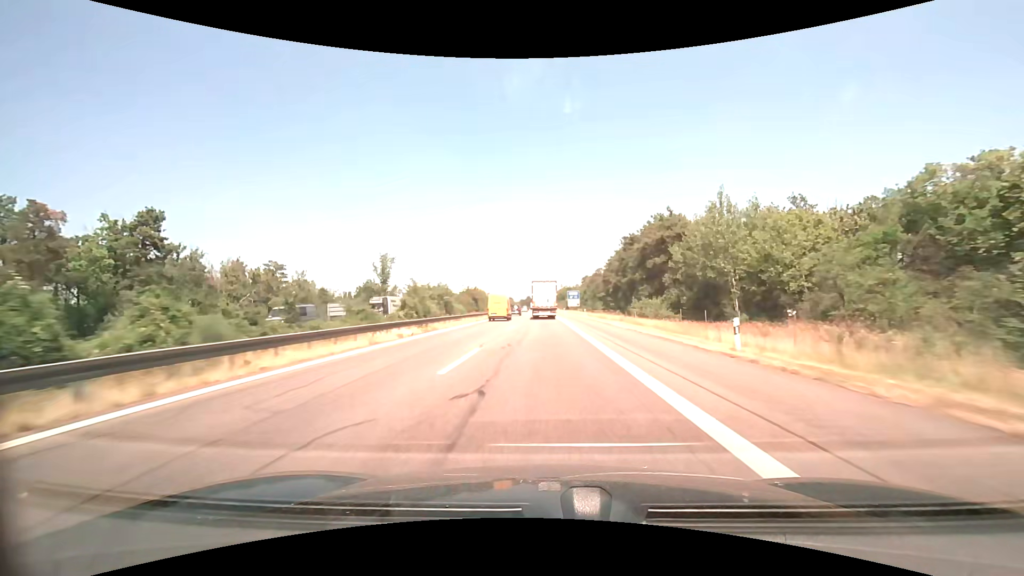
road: motorway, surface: asphalt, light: Day
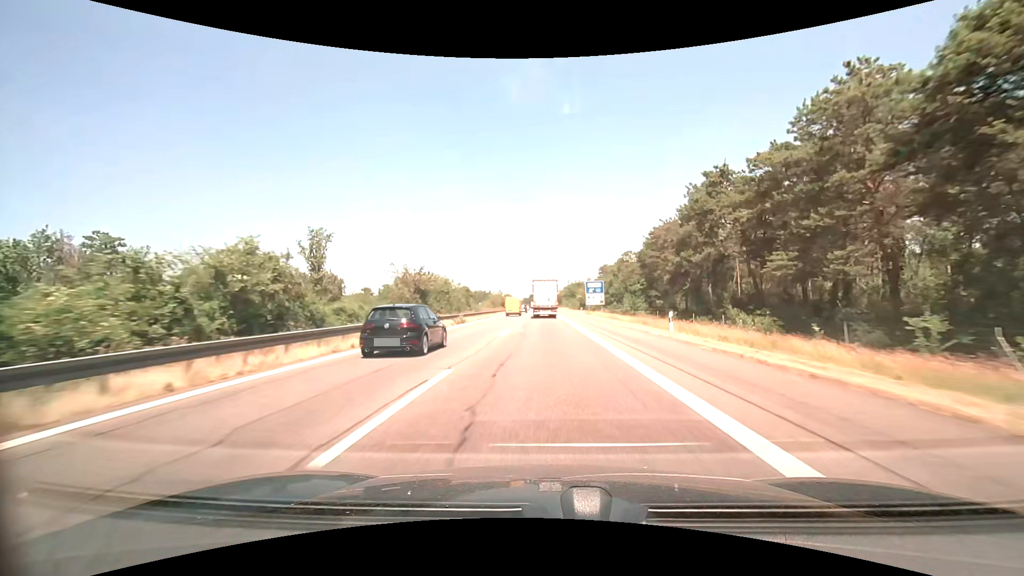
(-0.1, +41.9) m; 0°
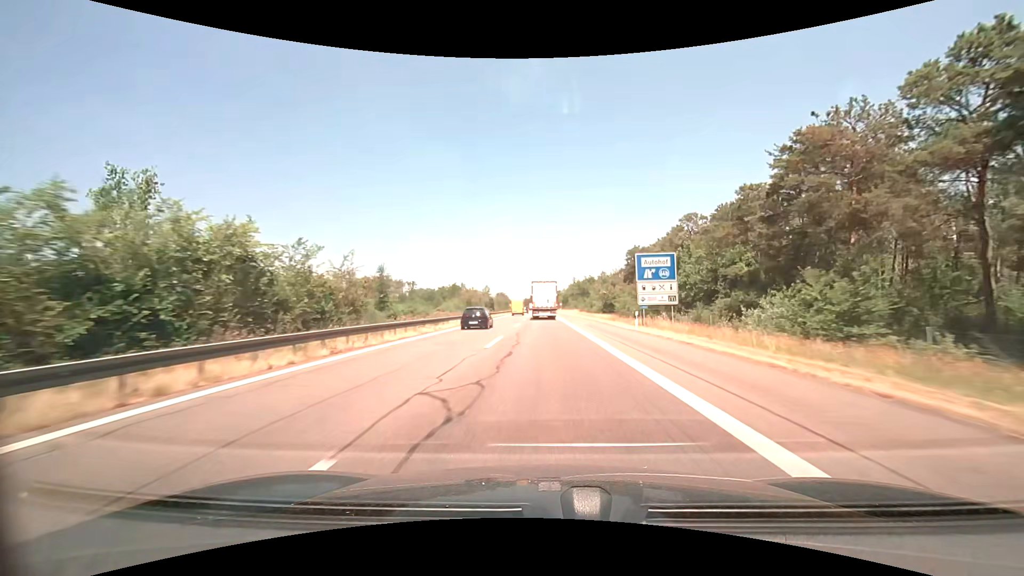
(-0.1, +41.9) m; 0°
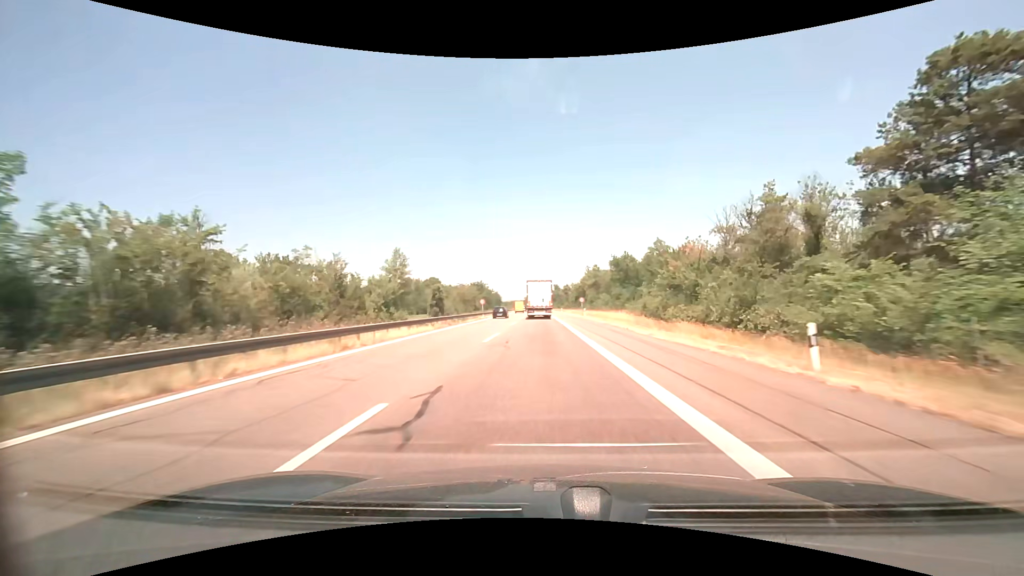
(-0.2, +69.8) m; 0°
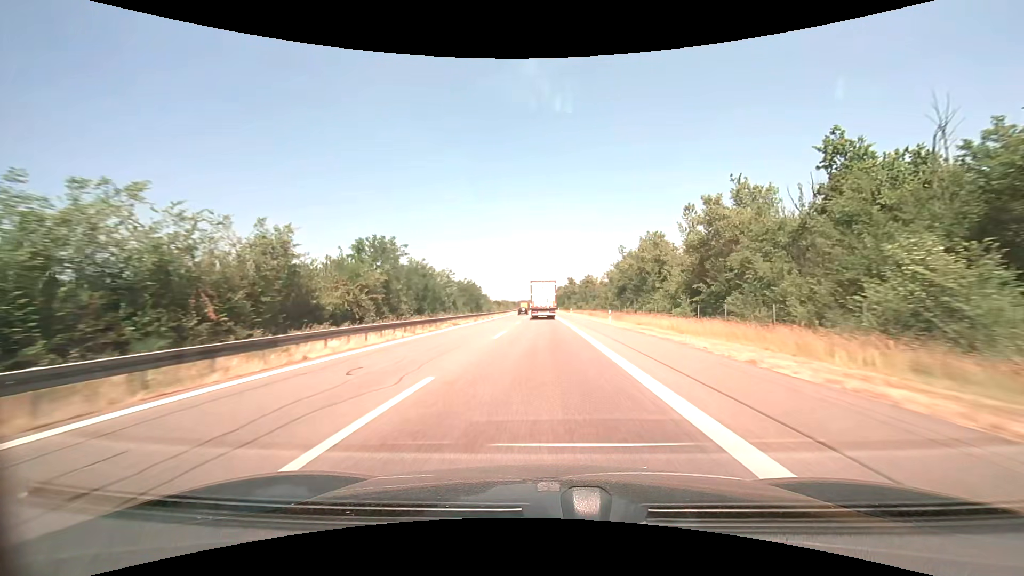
(-0.8, +69.7) m; -1°
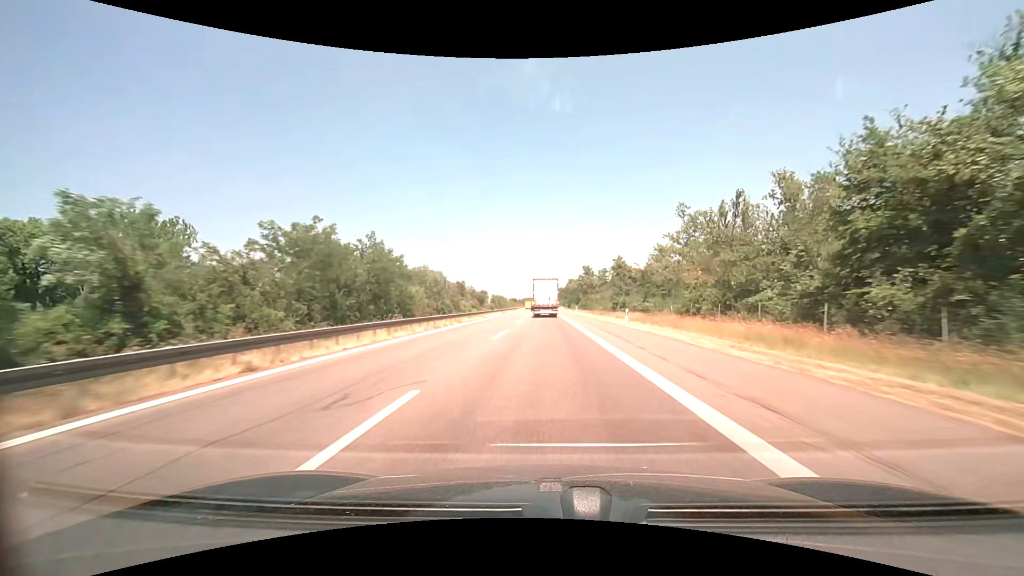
(-0.3, +55.7) m; -1°
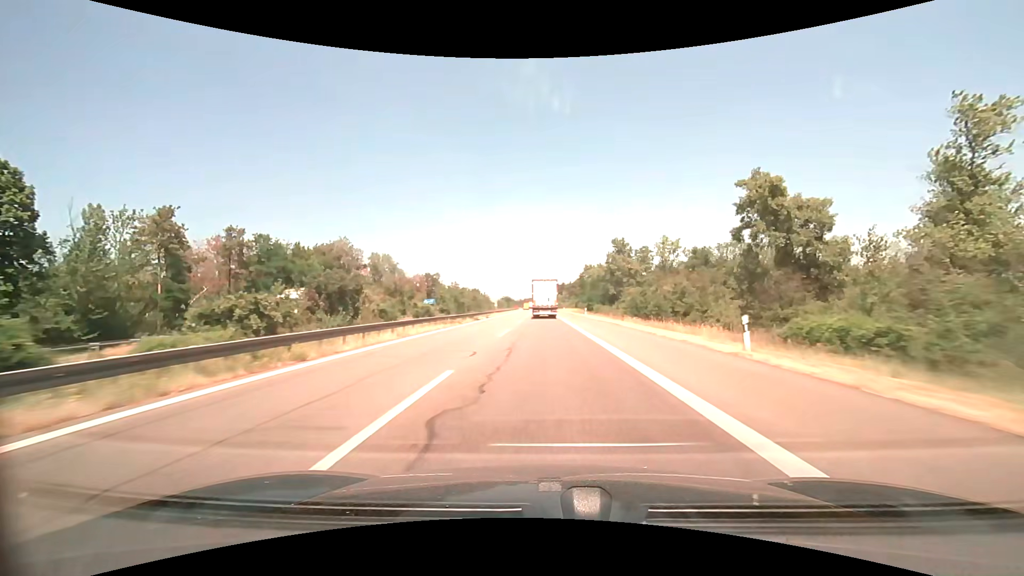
(-0.2, +69.6) m; 0°
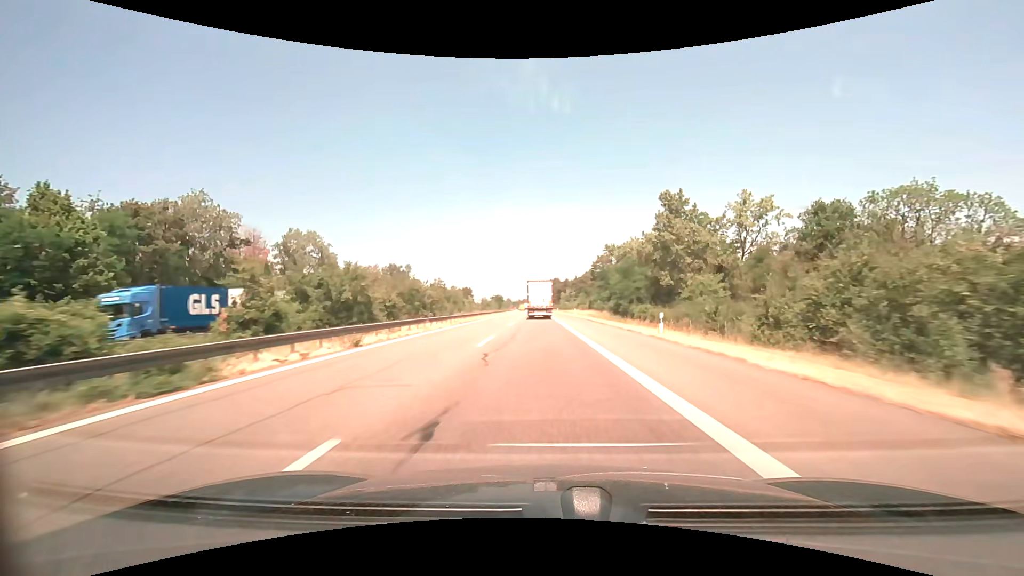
(0.0, +41.4) m; 0°
(0, +10) (0, +20) (0, +30) (0, +40) (0, +50) (-1, +60) (-1, +70) (-1, +80) (-1, +90) (-2, +100) m
